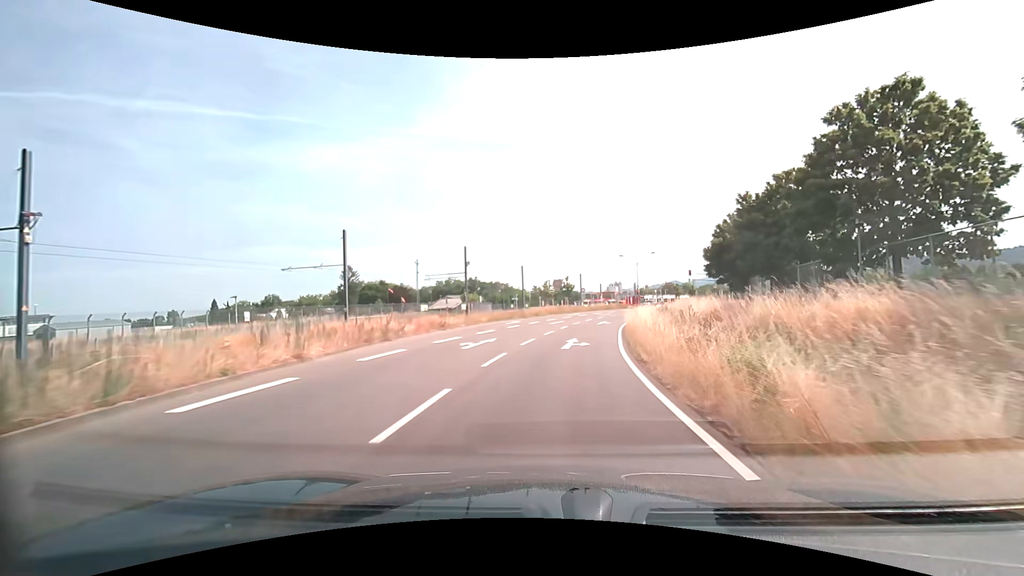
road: secondary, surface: asphalt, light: Day
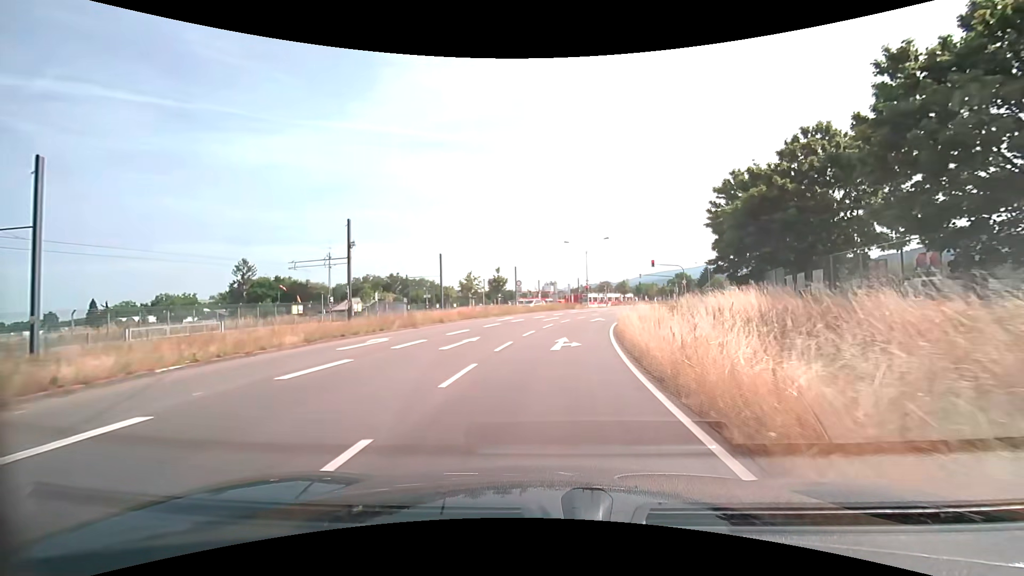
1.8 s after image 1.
(+1.2, +20.5) m; +7°
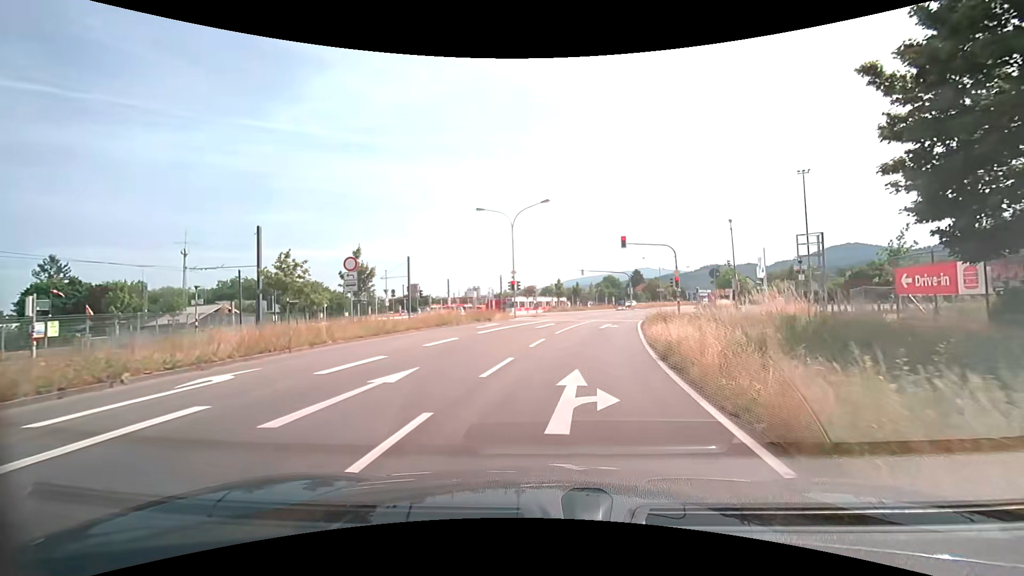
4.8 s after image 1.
(+1.8, +28.1) m; +8°
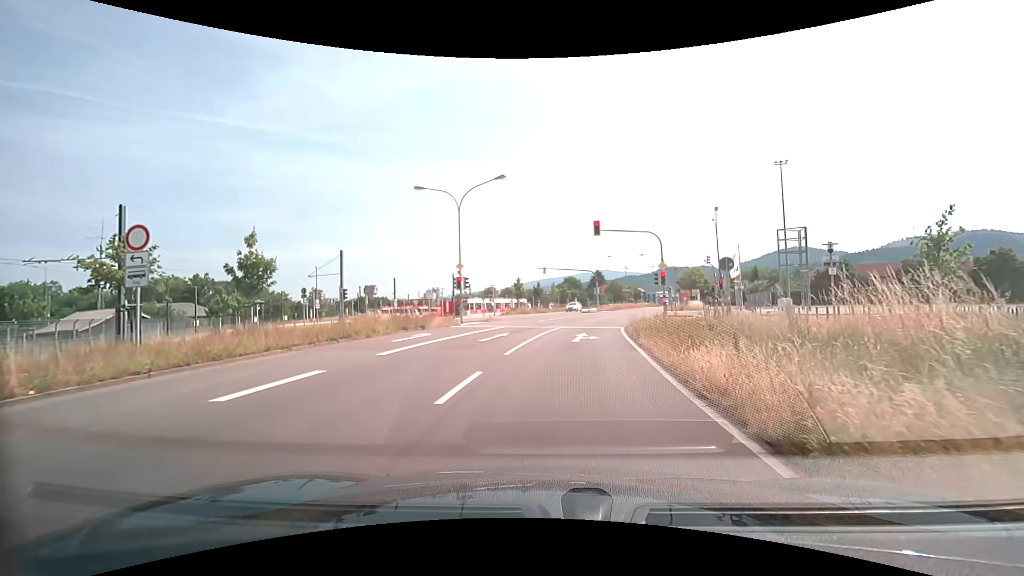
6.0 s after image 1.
(+0.3, +8.1) m; +4°
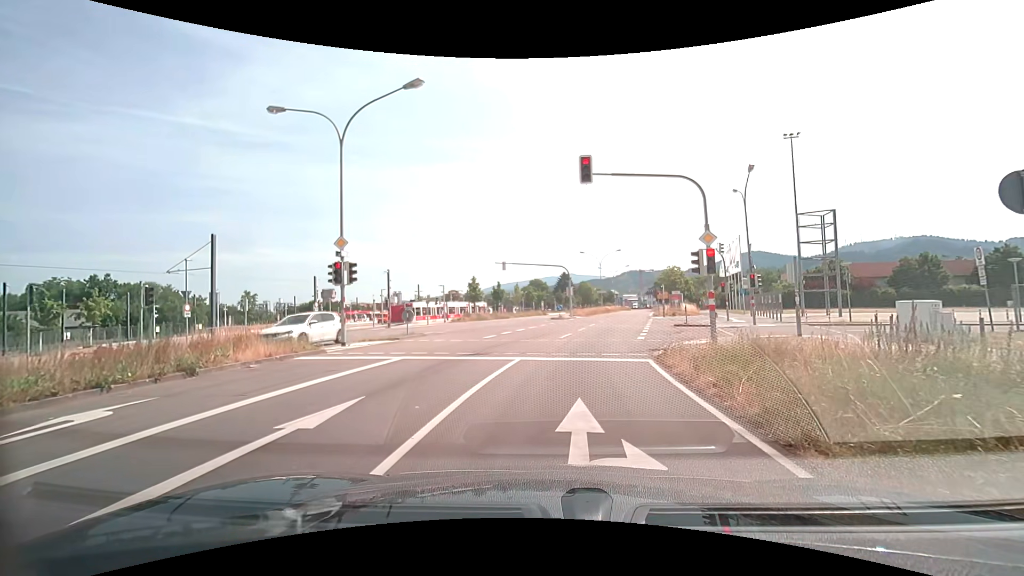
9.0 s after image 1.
(+0.7, +14.0) m; +4°
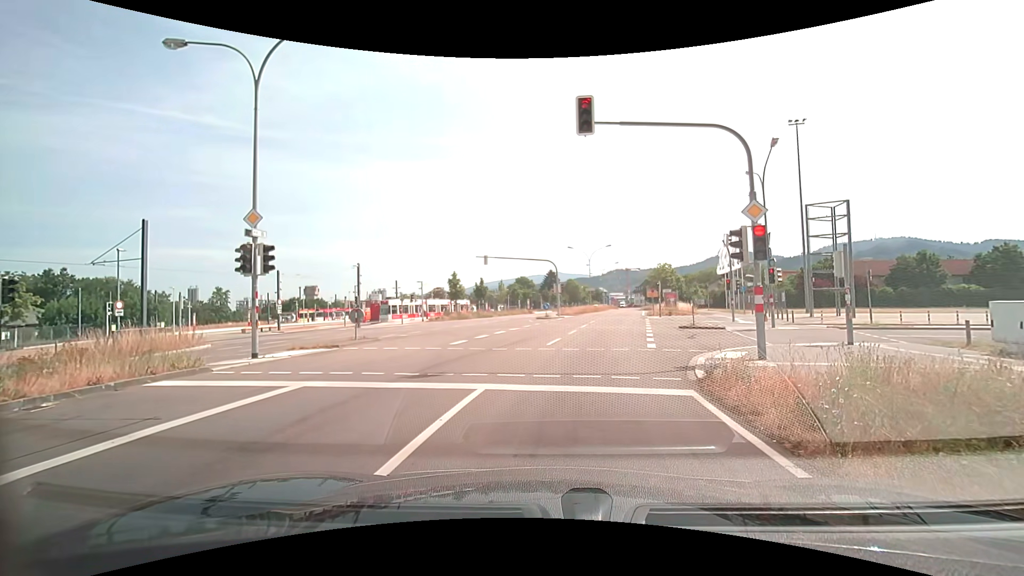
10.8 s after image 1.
(+0.1, +4.5) m; +2°
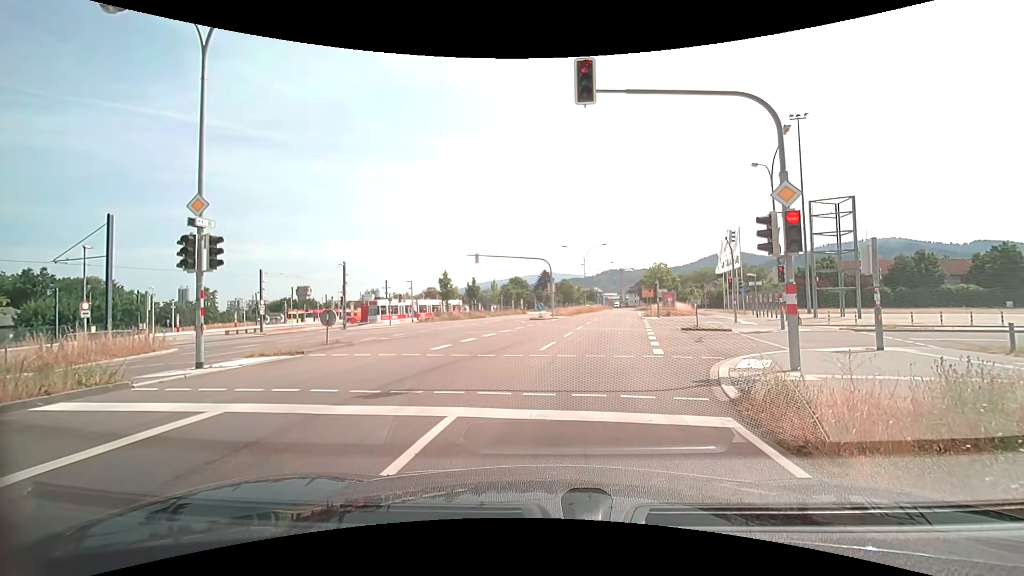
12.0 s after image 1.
(0.0, +1.8) m; +2°
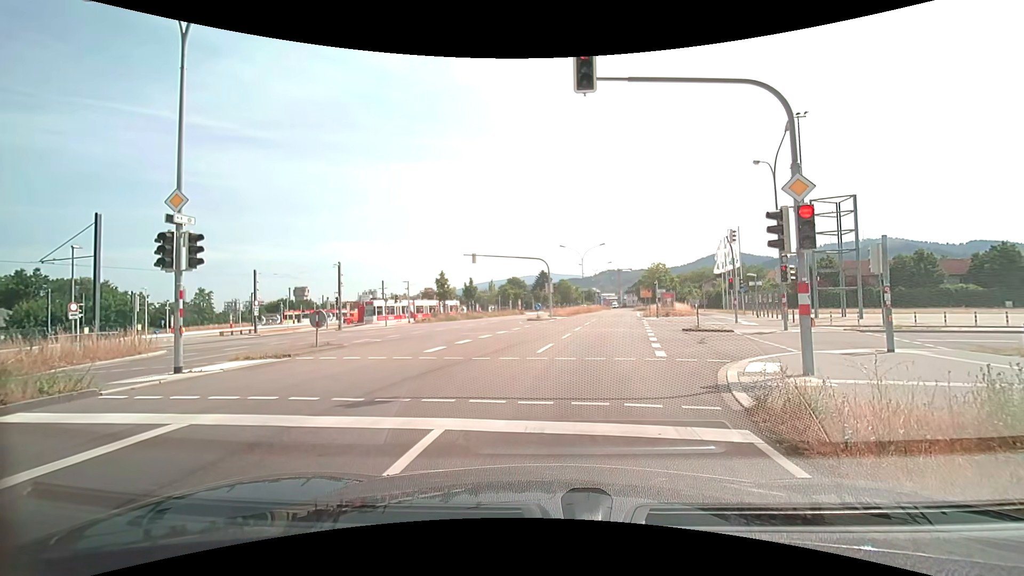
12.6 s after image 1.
(0.0, +0.5) m; 0°
(0, +10) (+2, +20) (+3, +30) (+5, +40) (+7, +50) (+8, +59) (+10, +69) (+12, +79) (+13, +89) (+15, +99) m
